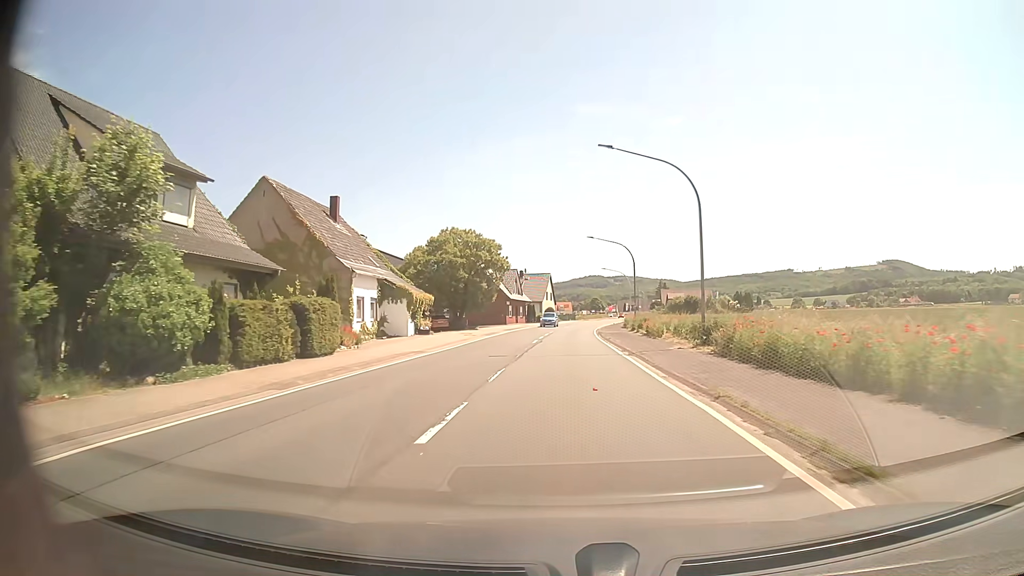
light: Day
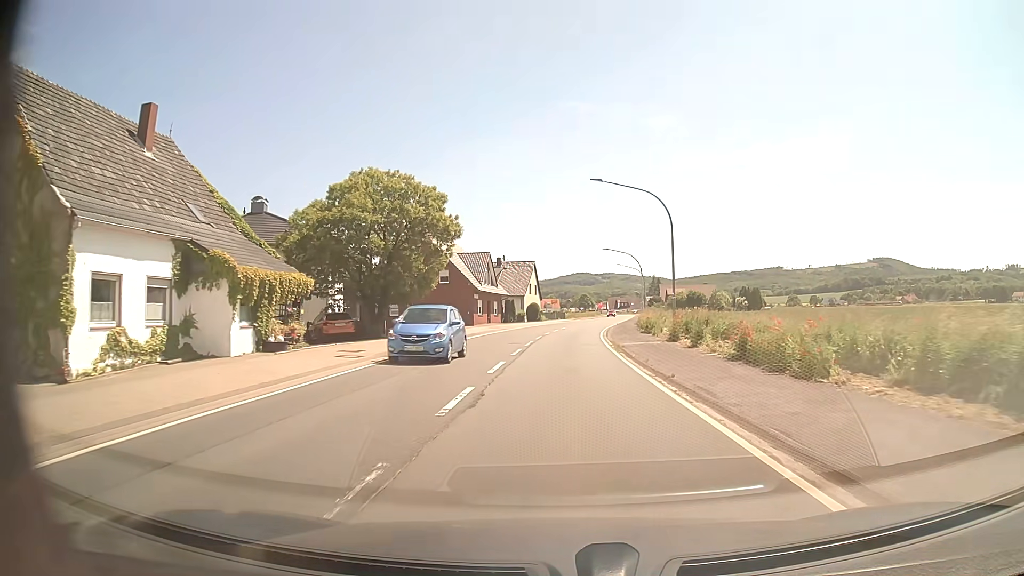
(+0.2, +22.8) m; +1°
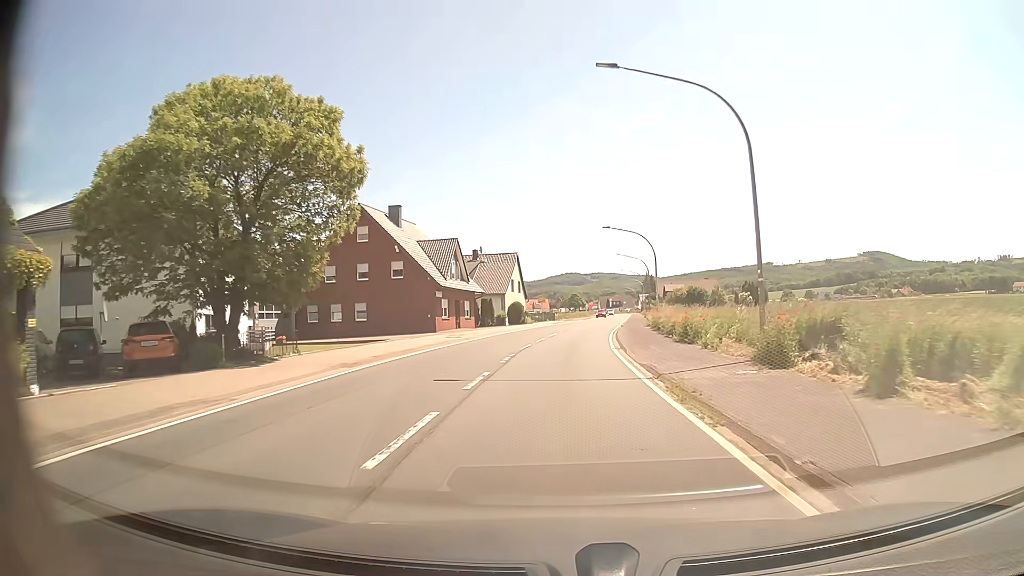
(+0.2, +15.2) m; +1°
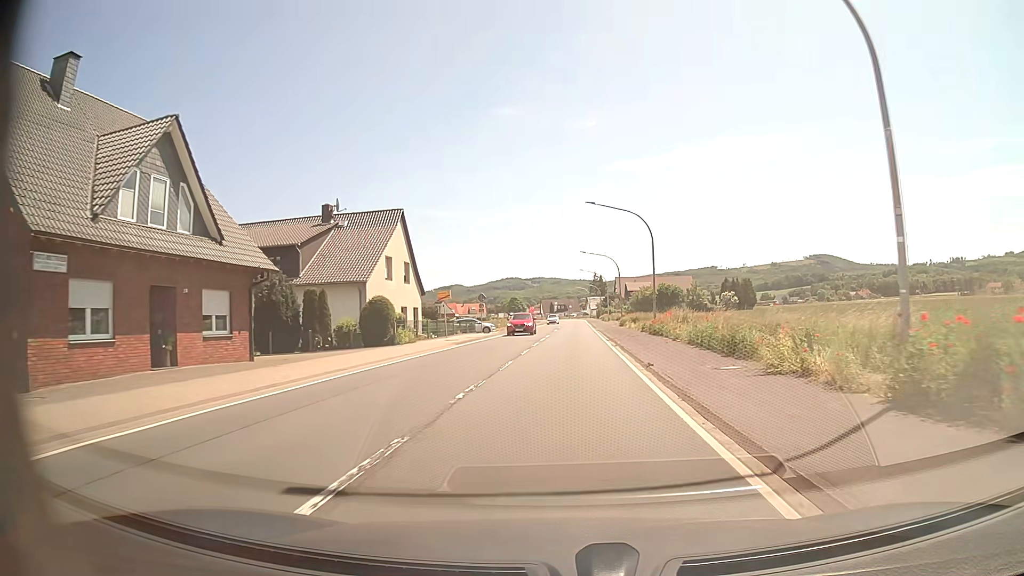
(+1.3, +38.0) m; +5°
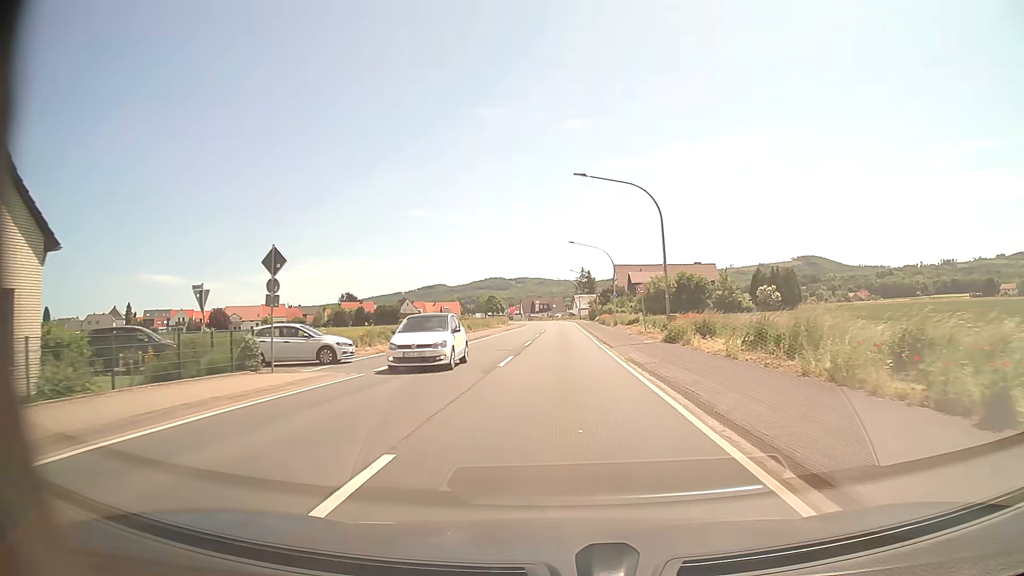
(+0.7, +38.0) m; +1°
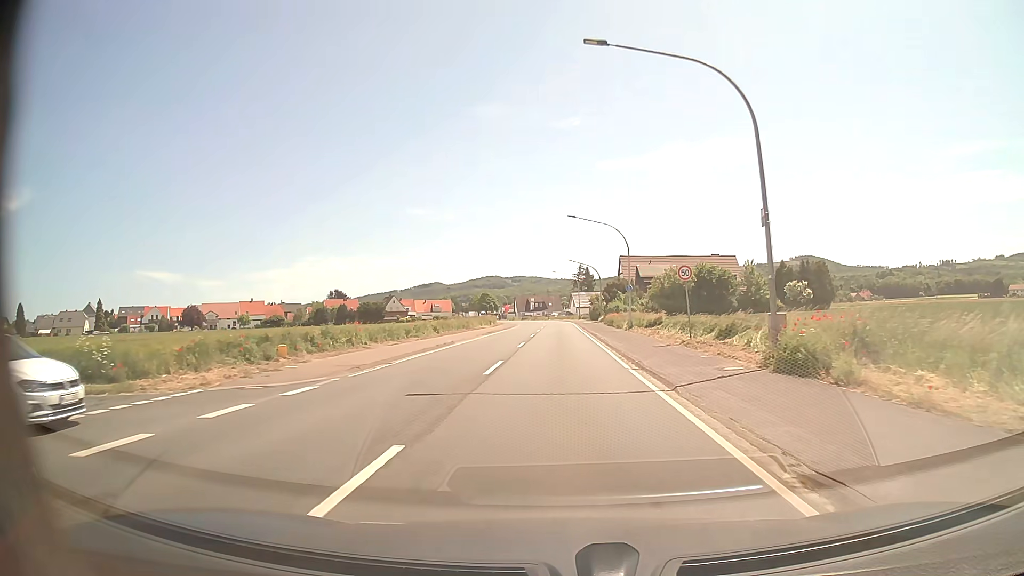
(+0.1, +15.3) m; +1°
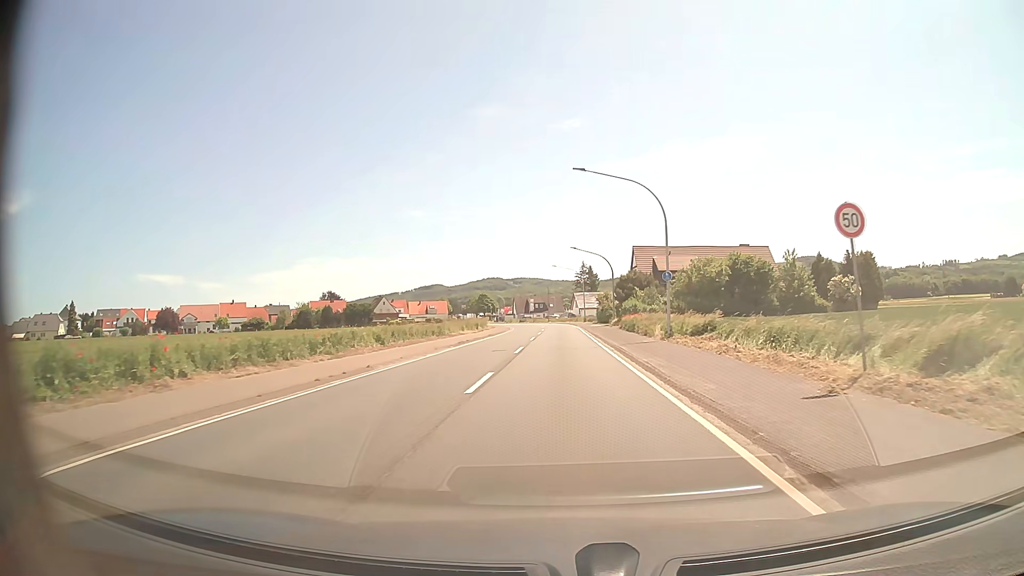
(0.0, +15.3) m; 0°
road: primary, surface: asphalt
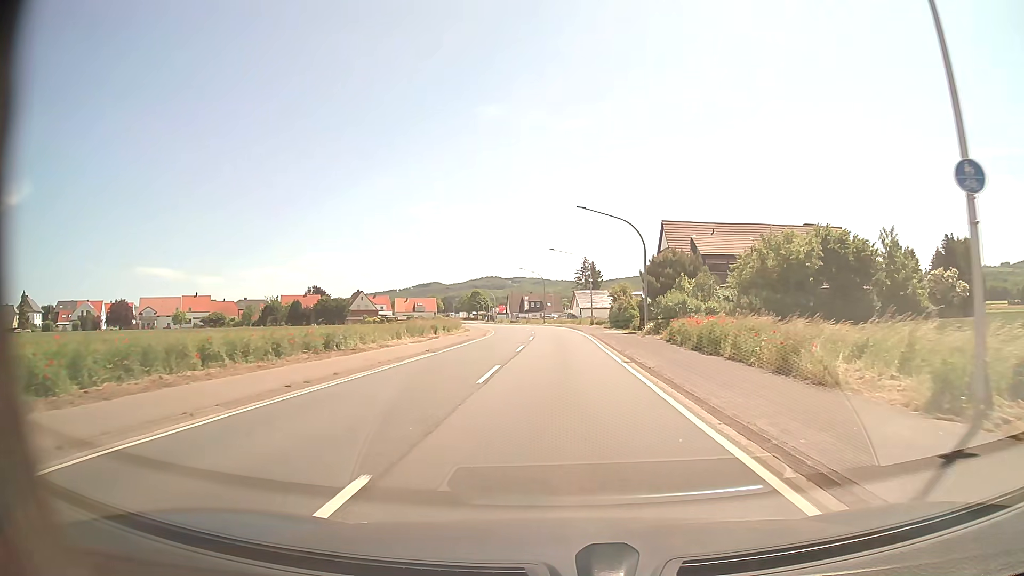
(0.0, +22.8) m; 0°
(0, +10) (0, +20) (0, +30) (0, +40) (0, +50) (-1, +60) (-2, +70) (-3, +80) (-5, +90) (-7, +99) m
